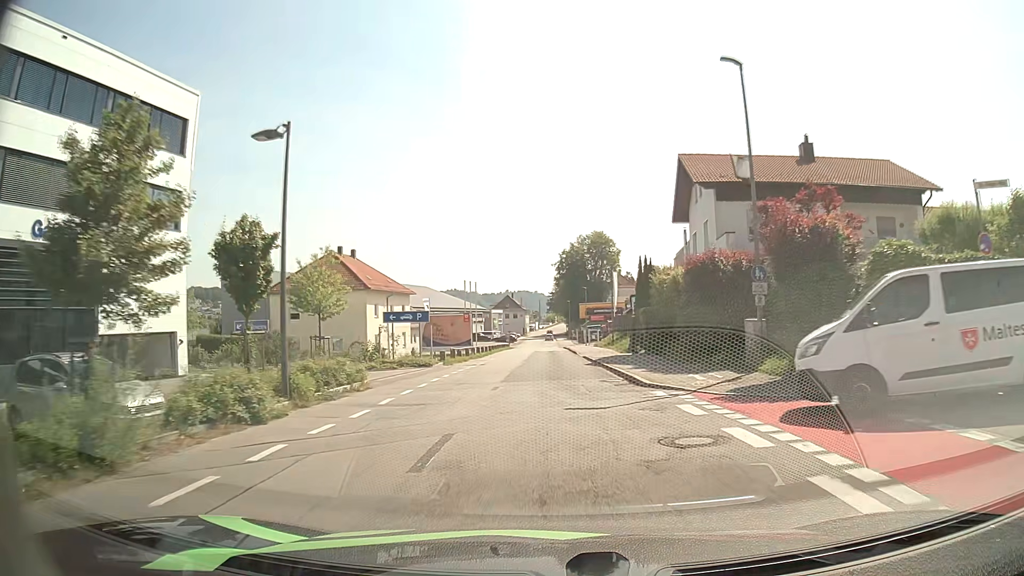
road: residential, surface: asphalt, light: Day
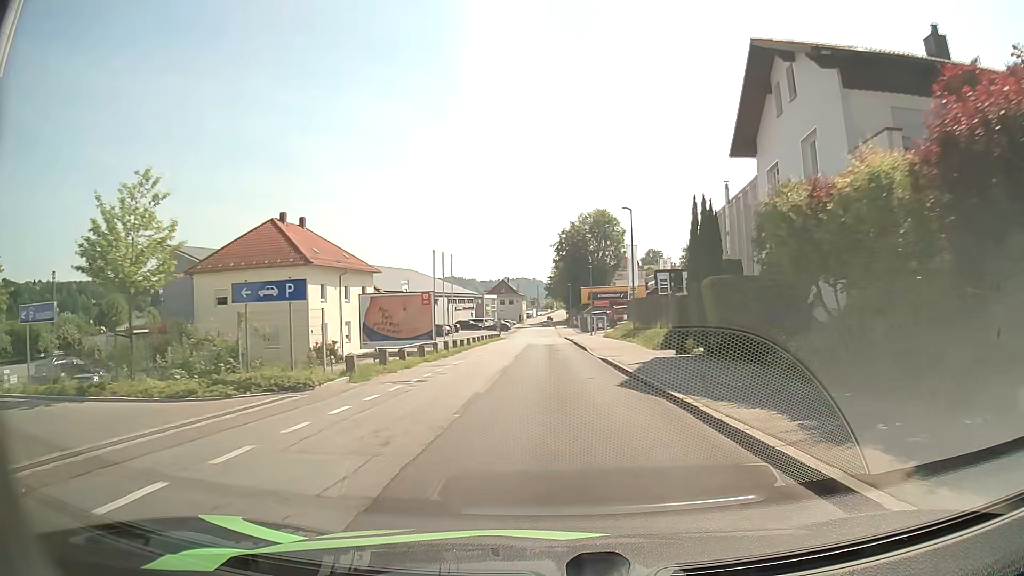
(+0.3, +14.9) m; +1°
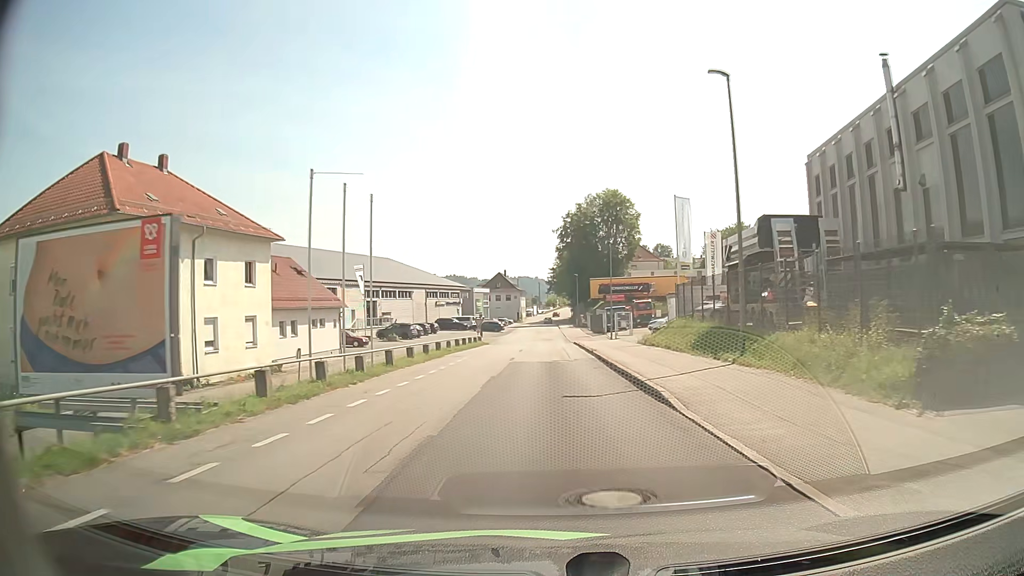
(0.0, +23.1) m; -1°
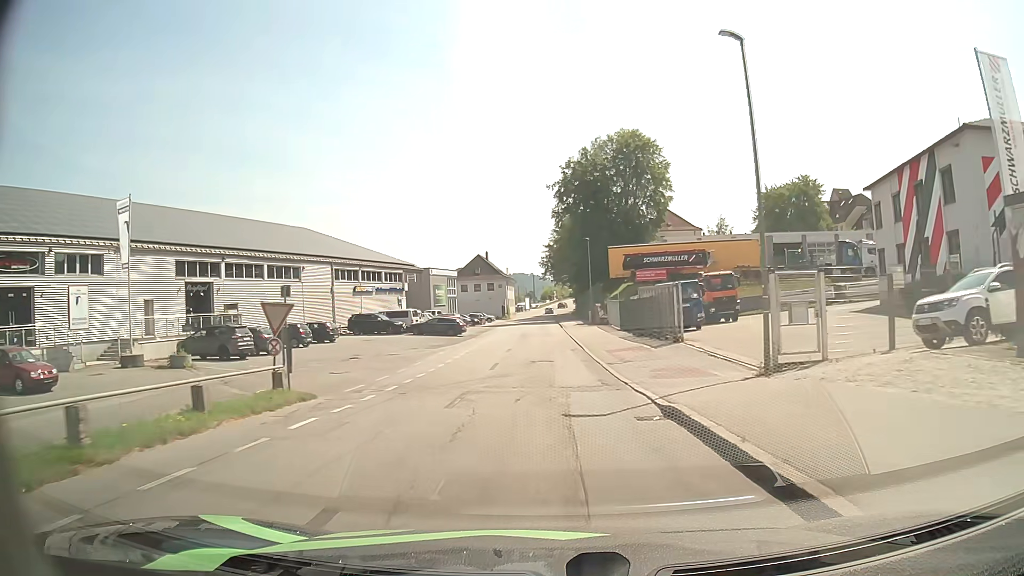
(+0.4, +40.5) m; 0°
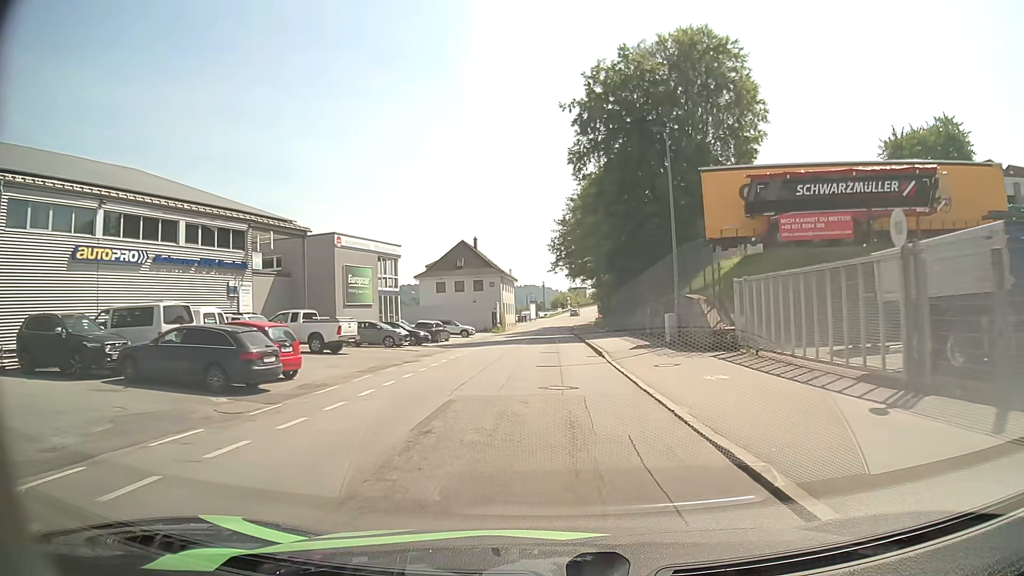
(+0.1, +39.0) m; -1°
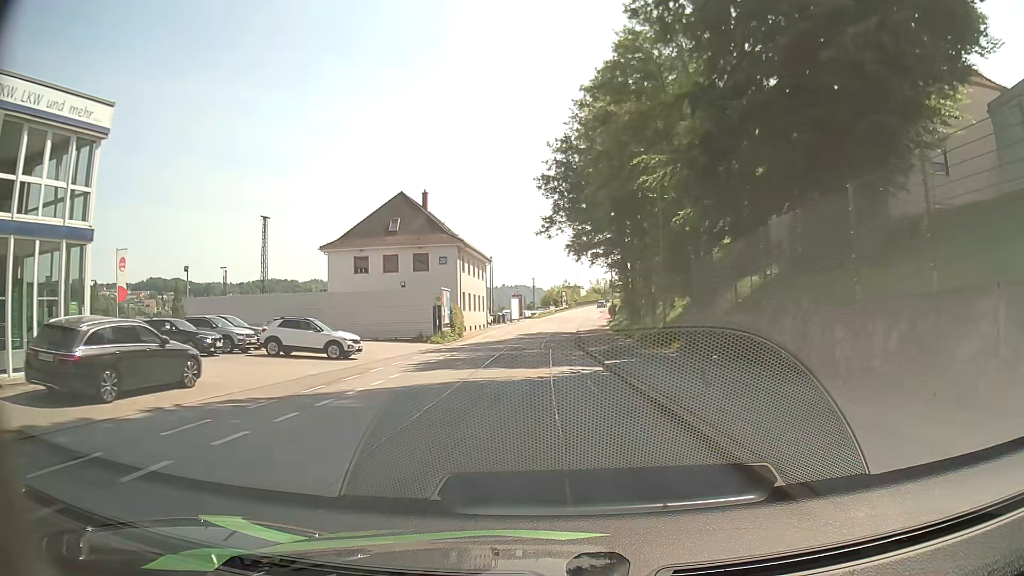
(+0.3, +35.4) m; +1°
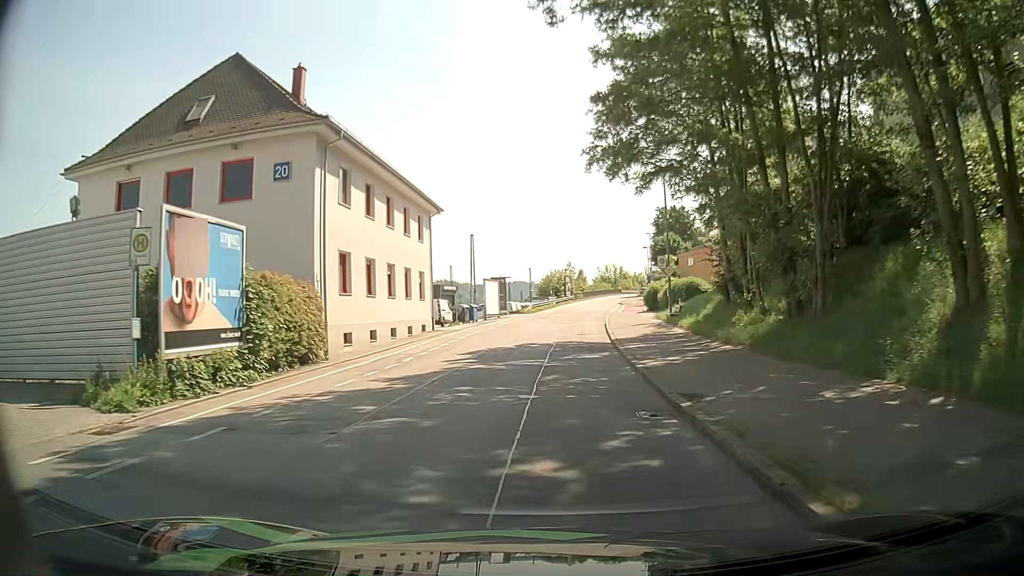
(+0.1, +32.9) m; +1°
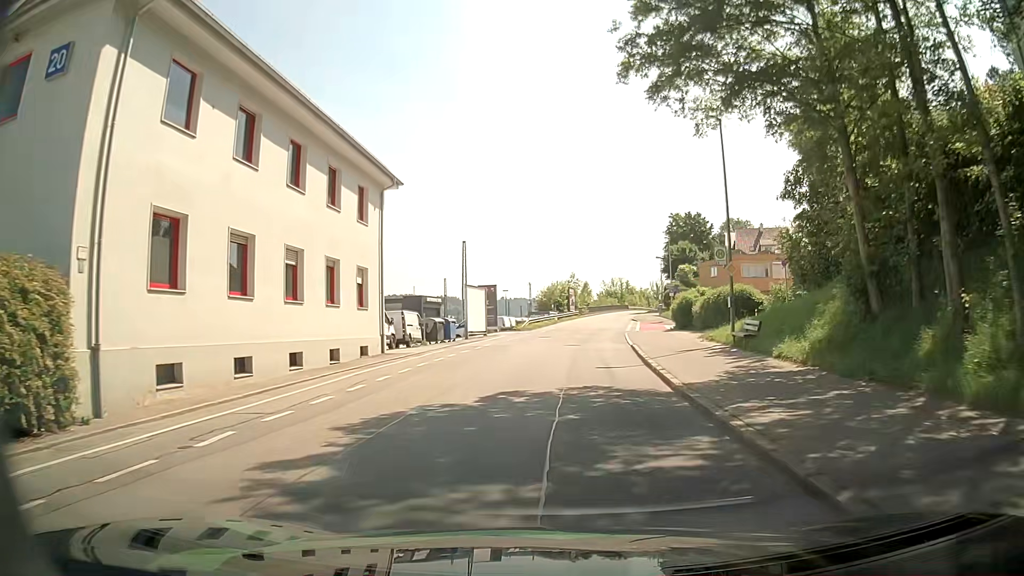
(-0.1, +12.0) m; 0°
(0, +10) (0, +20) (+1, +30) (+2, +40) (+5, +49) (+14, +55) (+23, +57) (+33, +58) (+43, +59) (+53, +60) m
